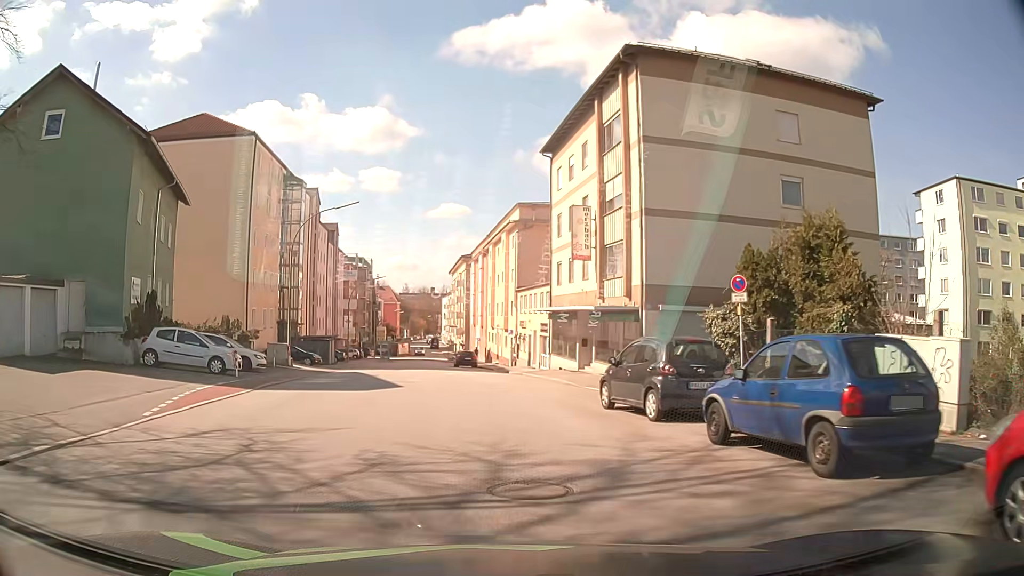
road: tertiary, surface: asphalt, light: Day
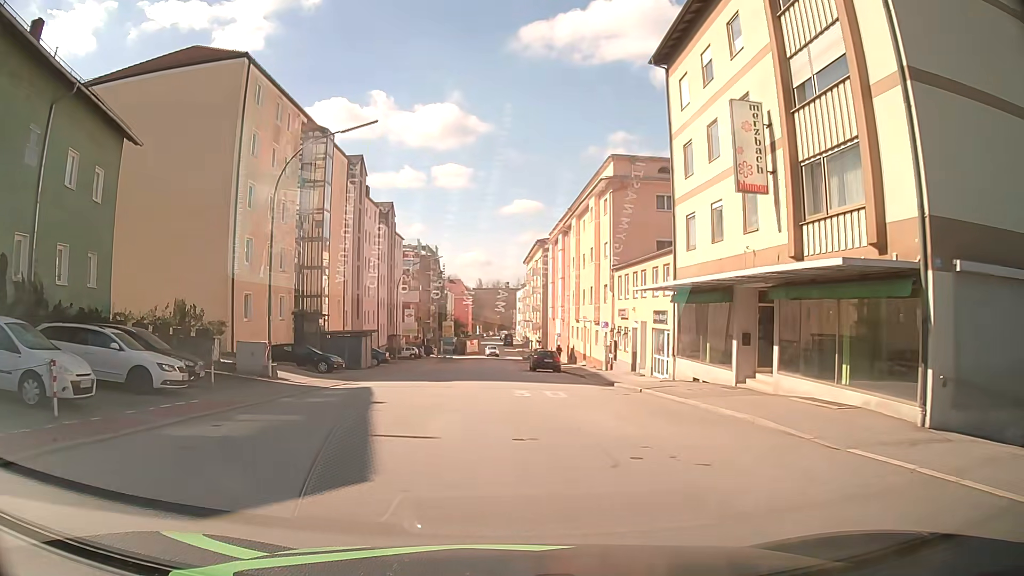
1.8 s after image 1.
(-1.0, +13.9) m; -7°
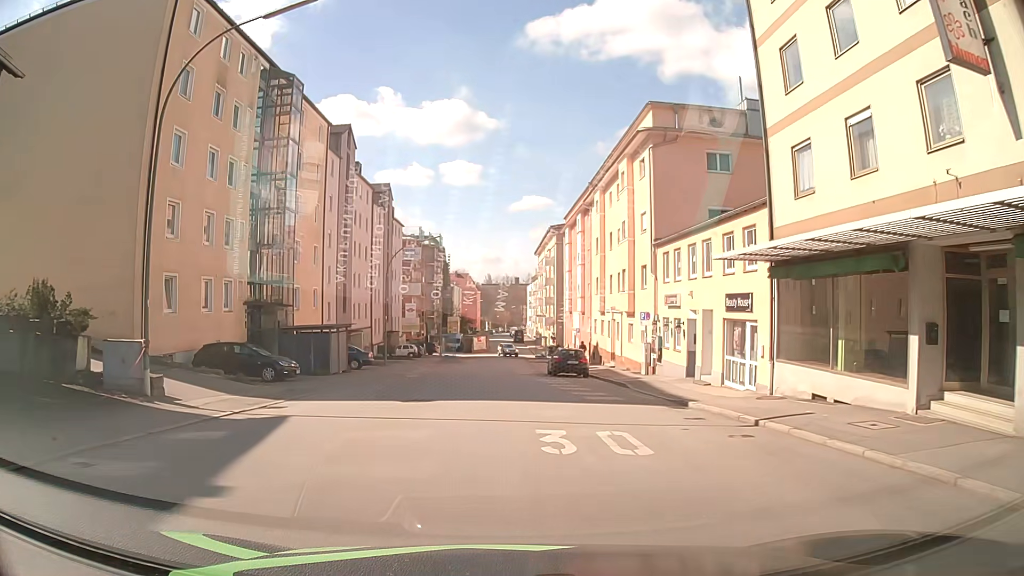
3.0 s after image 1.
(-0.2, +9.3) m; -2°
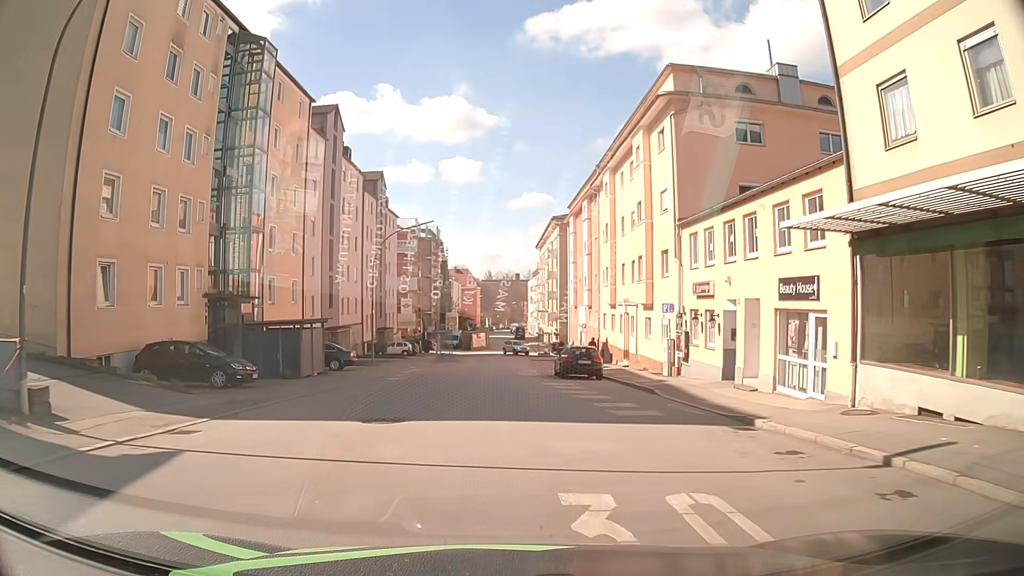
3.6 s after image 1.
(+0.1, +4.6) m; +1°
